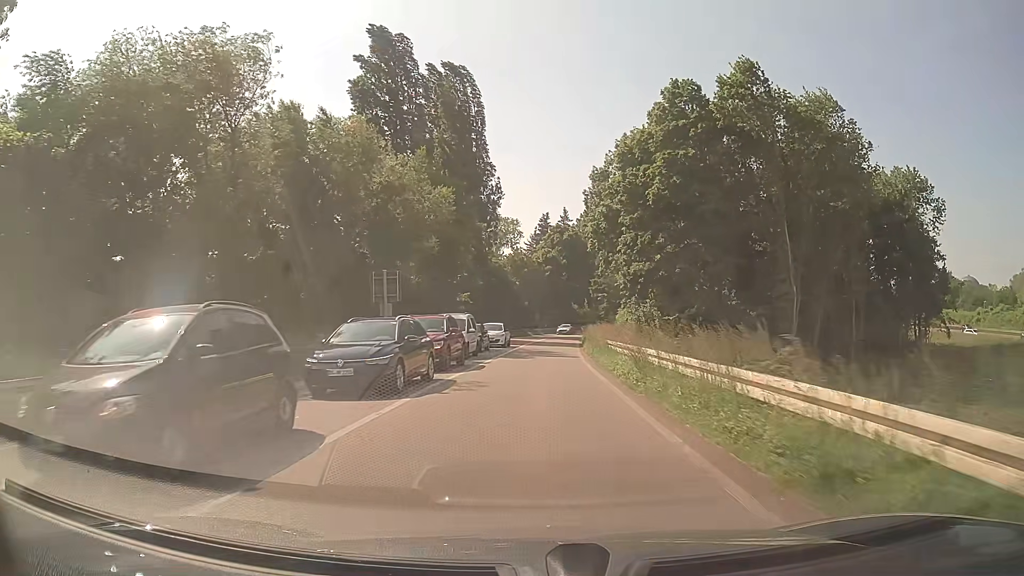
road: trunk_link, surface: asphalt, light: Day
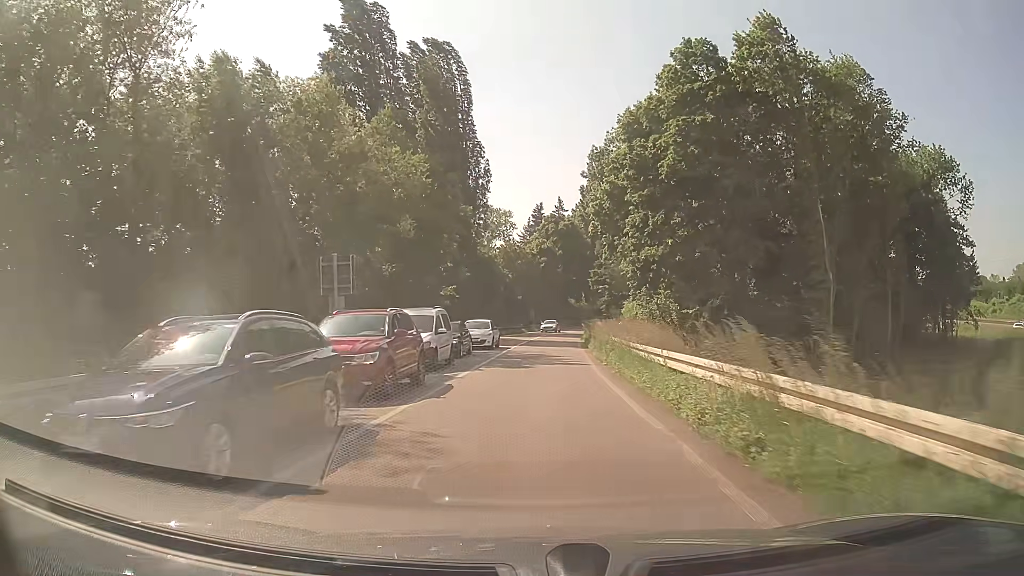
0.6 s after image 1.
(0.0, +7.3) m; 0°
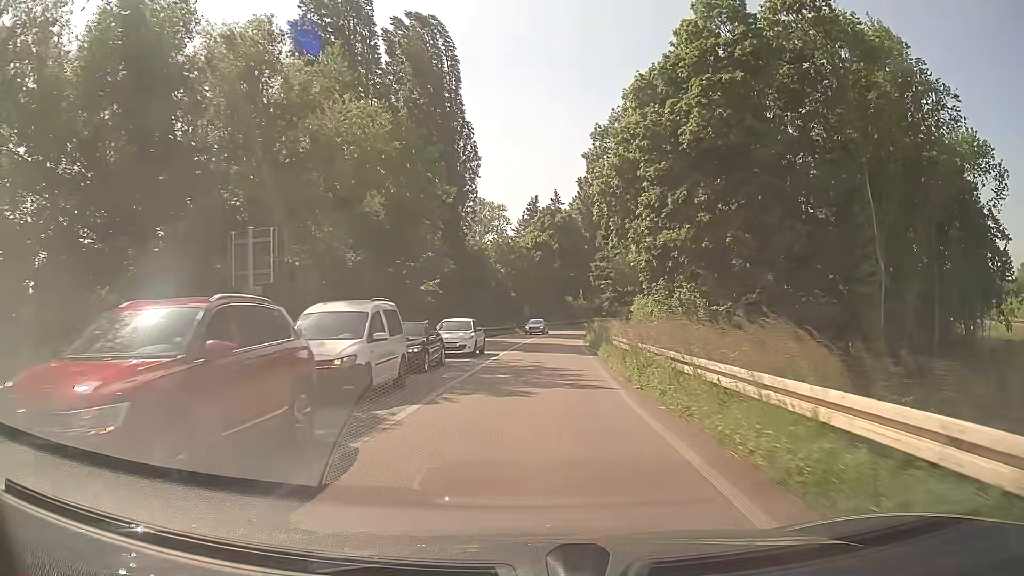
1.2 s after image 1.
(0.0, +7.4) m; +1°
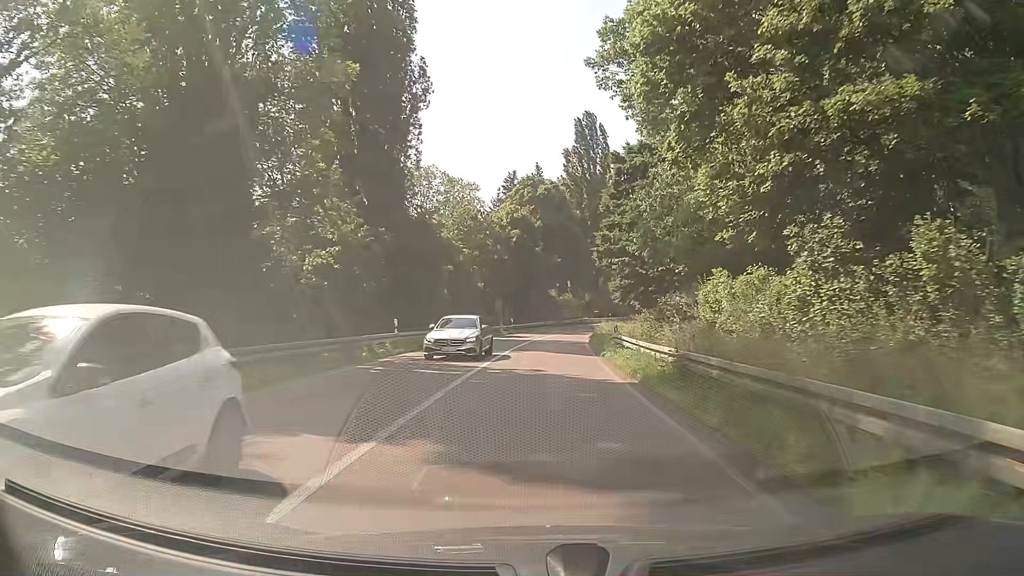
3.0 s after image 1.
(+0.3, +22.8) m; +2°
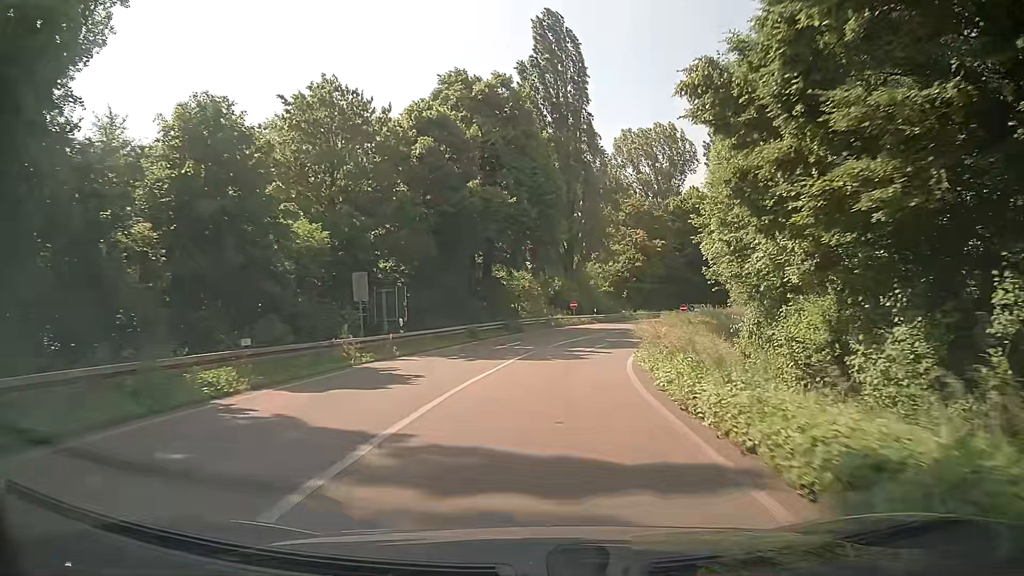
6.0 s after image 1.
(+1.3, +37.3) m; +4°
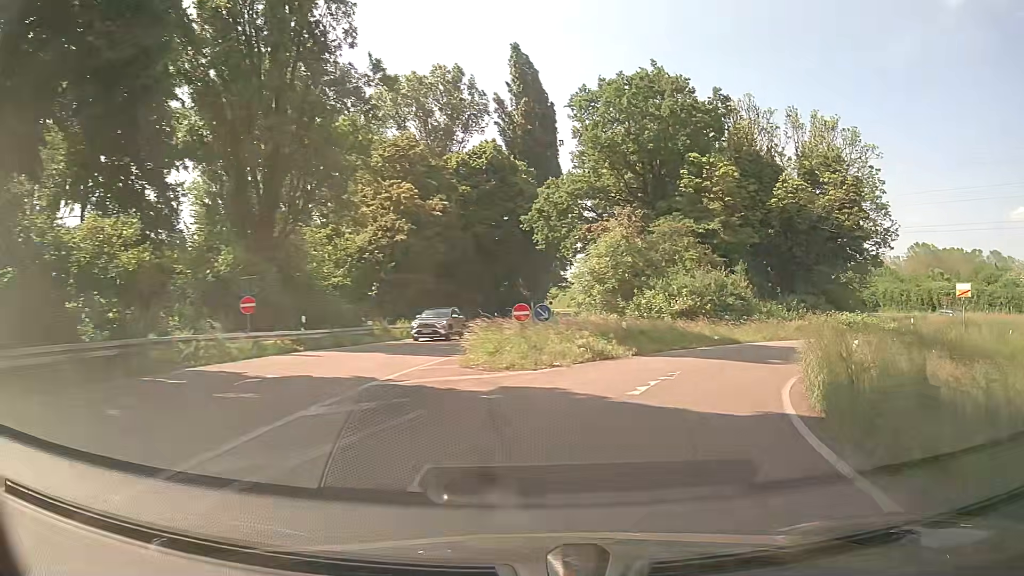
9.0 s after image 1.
(+4.3, +34.0) m; +21°
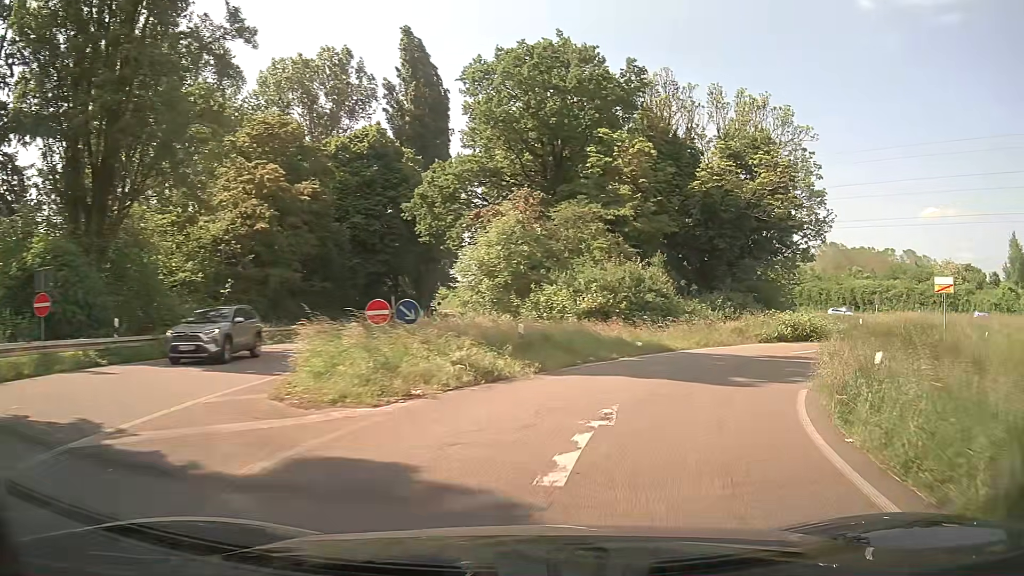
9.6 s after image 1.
(+0.4, +6.2) m; +10°
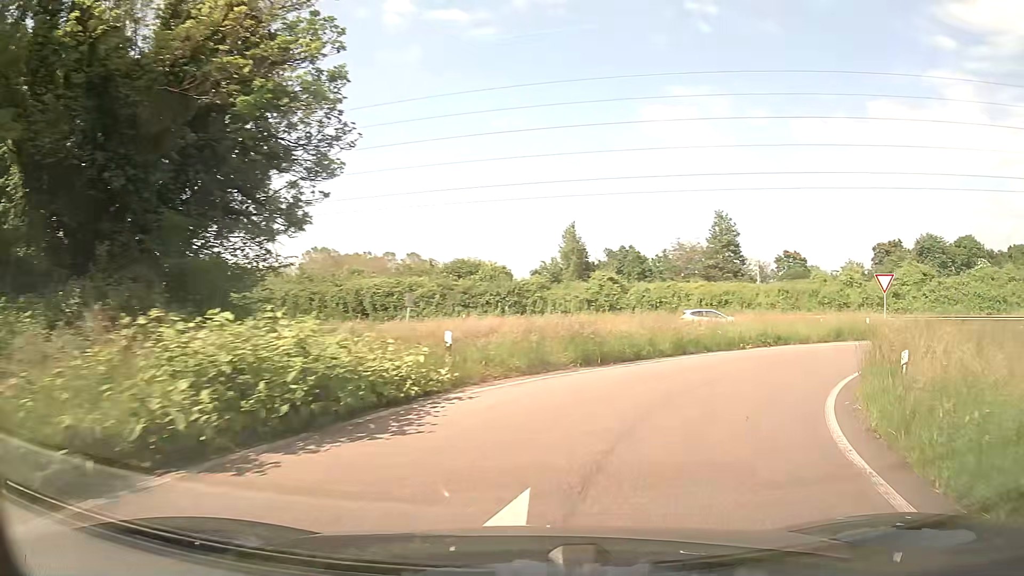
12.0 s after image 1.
(+7.7, +21.7) m; +42°
(+2, +10) (+7, +18) (+15, +25) (+24, +28) (+34, +29) (+44, +28) (+54, +26) (+63, +23) (+73, +21) (+83, +18) m
